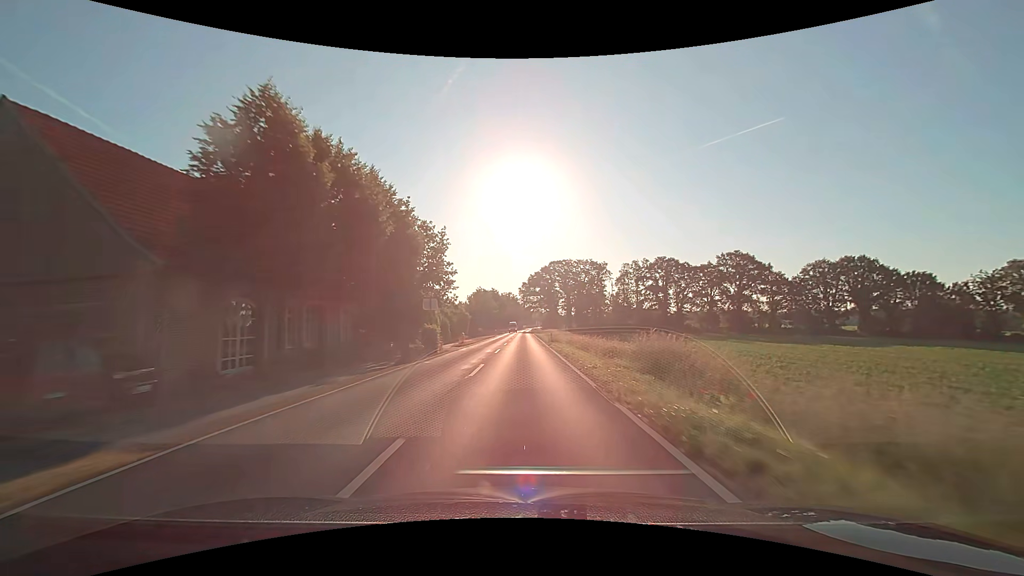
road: secondary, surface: asphalt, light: Day
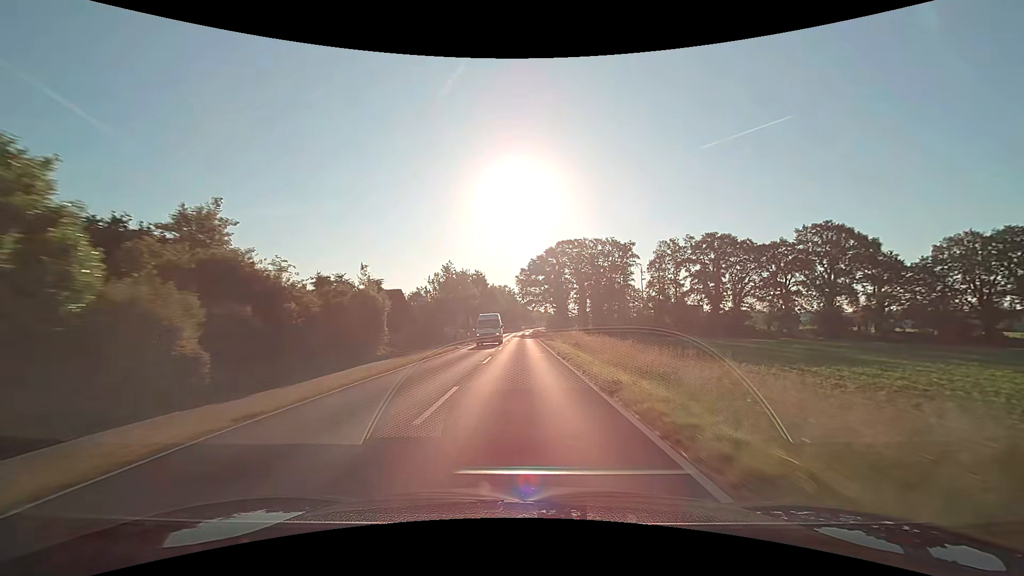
(+0.1, +43.0) m; 0°
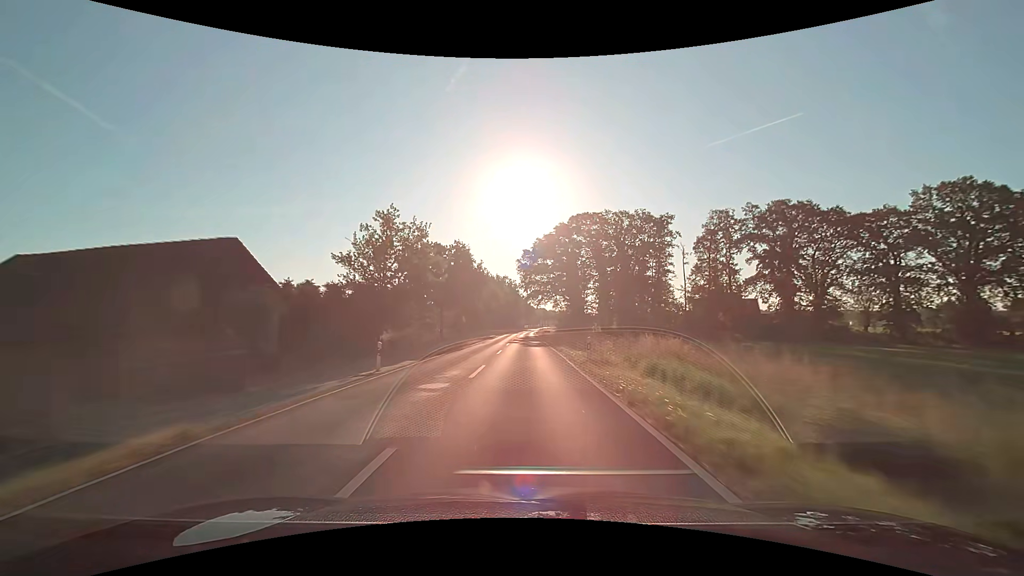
(-0.1, +29.8) m; 0°
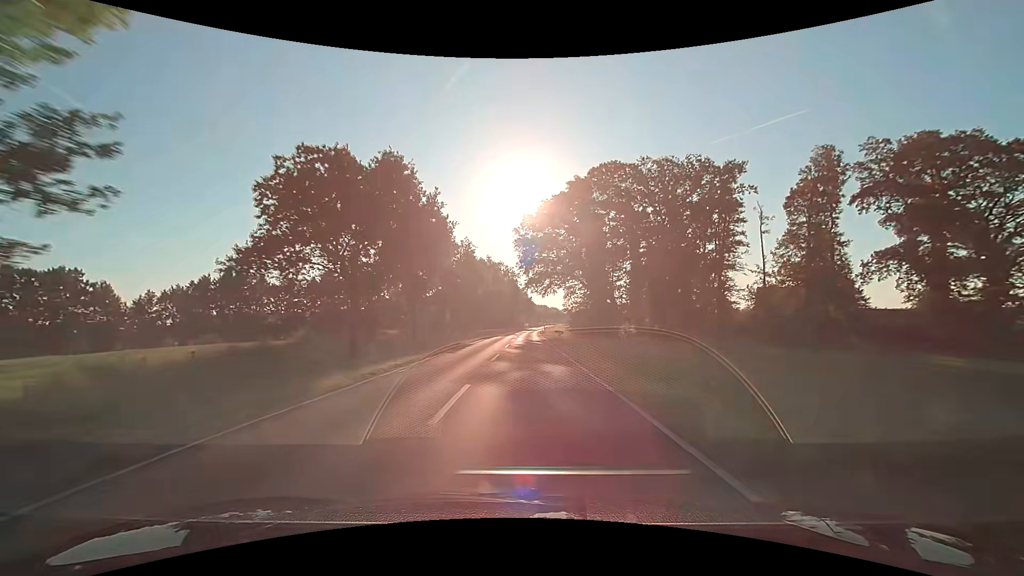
(0.0, +30.4) m; 0°
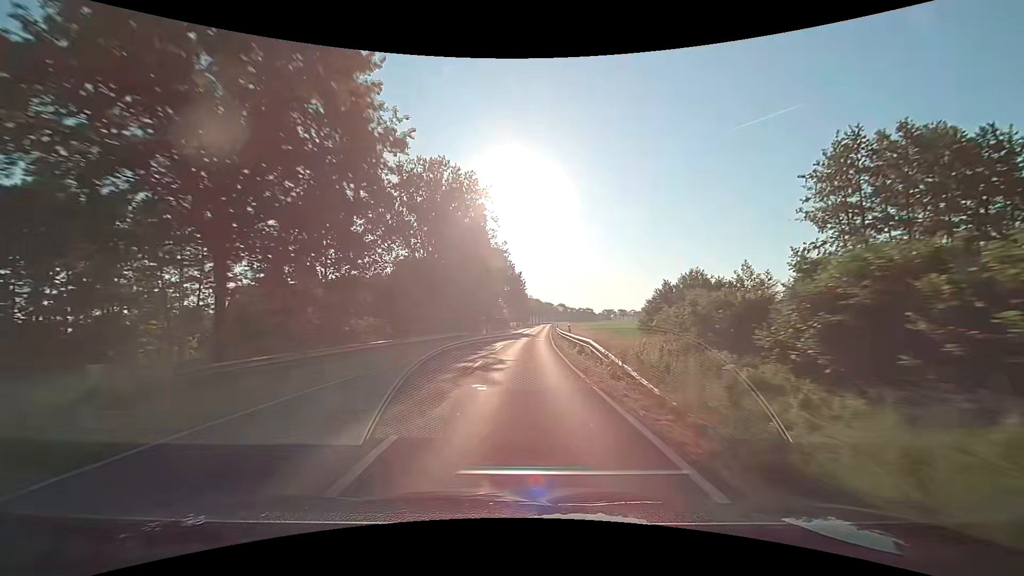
(+0.8, +77.3) m; +2°
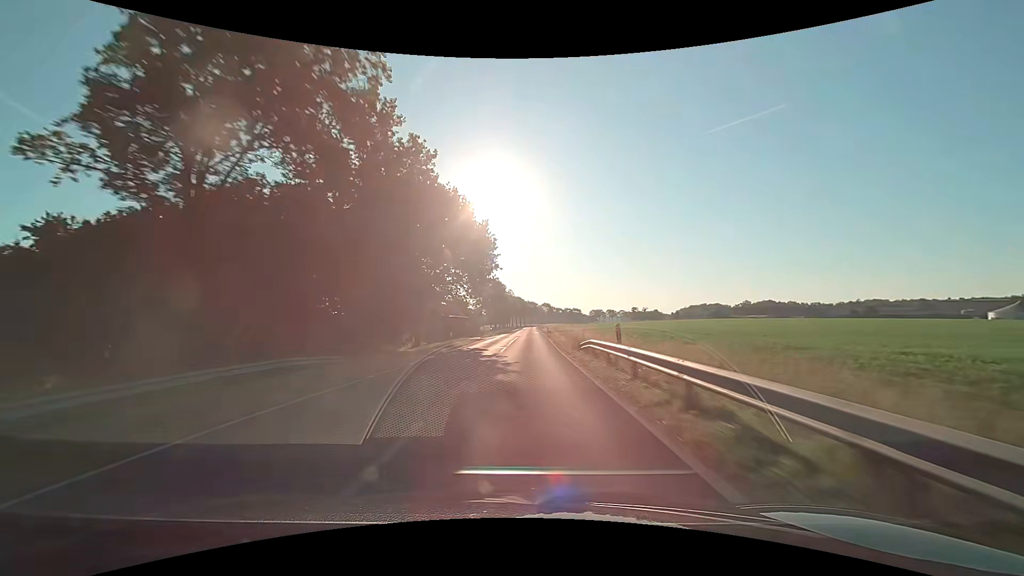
(+0.6, +46.9) m; +2°
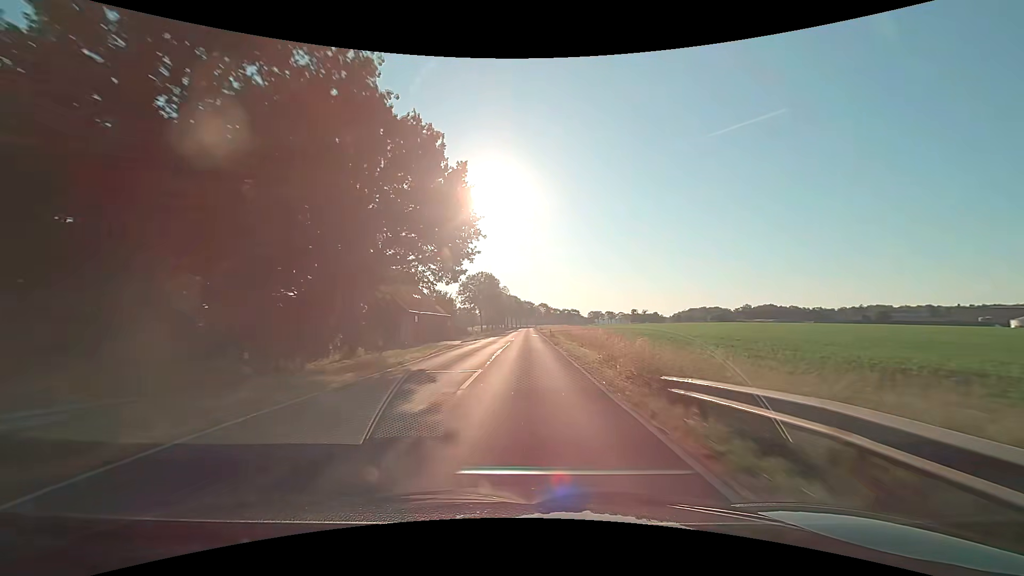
(0.0, +15.7) m; 0°
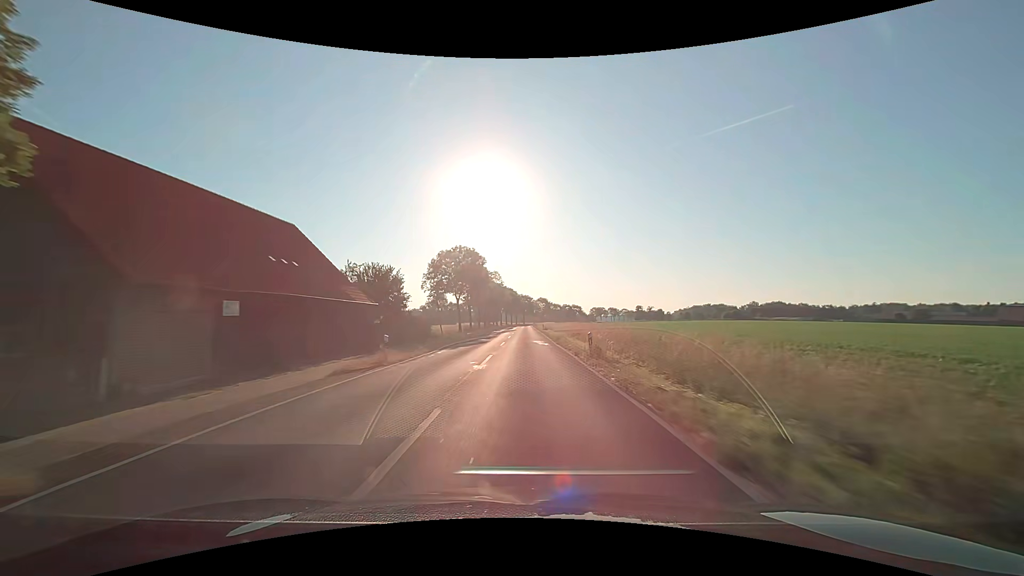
(+0.4, +31.4) m; +1°
(0, +10) (0, +20) (0, +30) (0, +40) (0, +50) (0, +60) (0, +70) (0, +80) (0, +90) (0, +100) m
